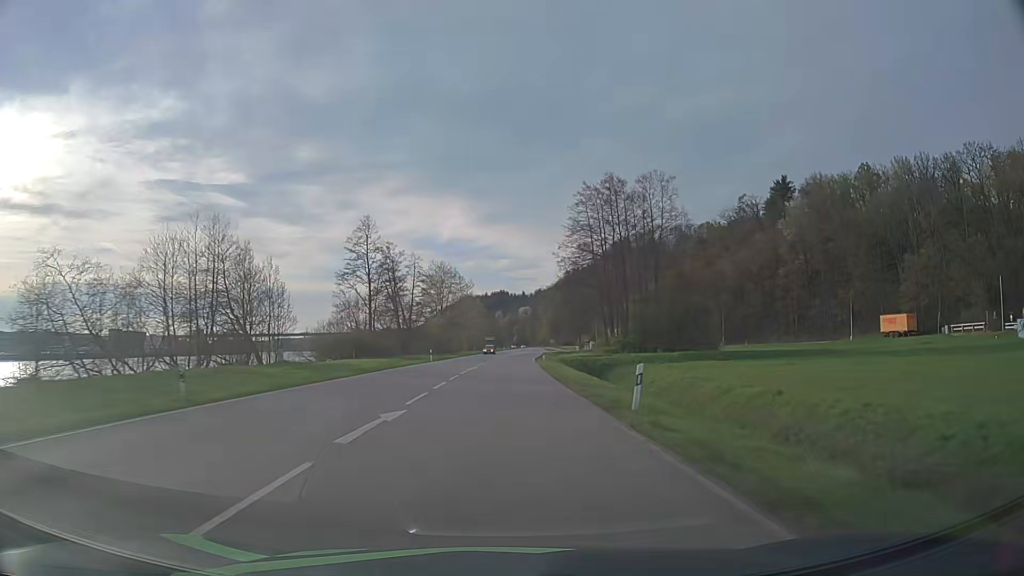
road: primary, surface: asphalt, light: Day
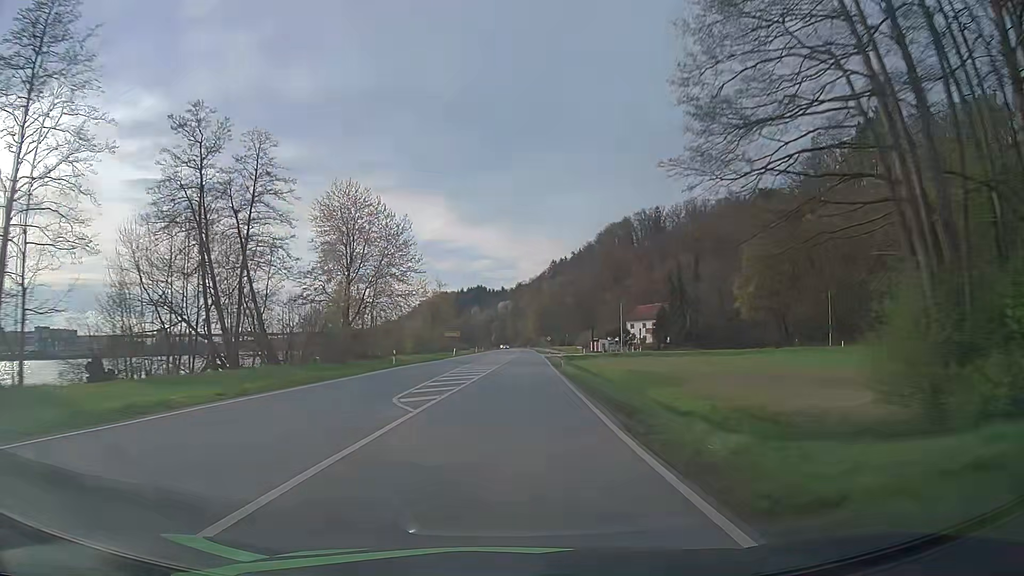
(+1.0, +63.3) m; +2°
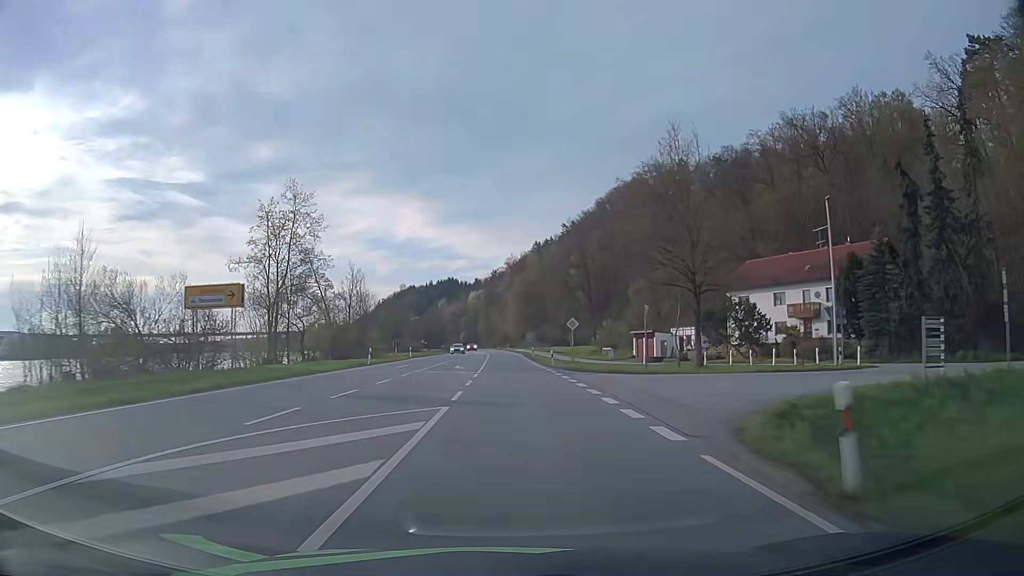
(+2.2, +78.9) m; +2°
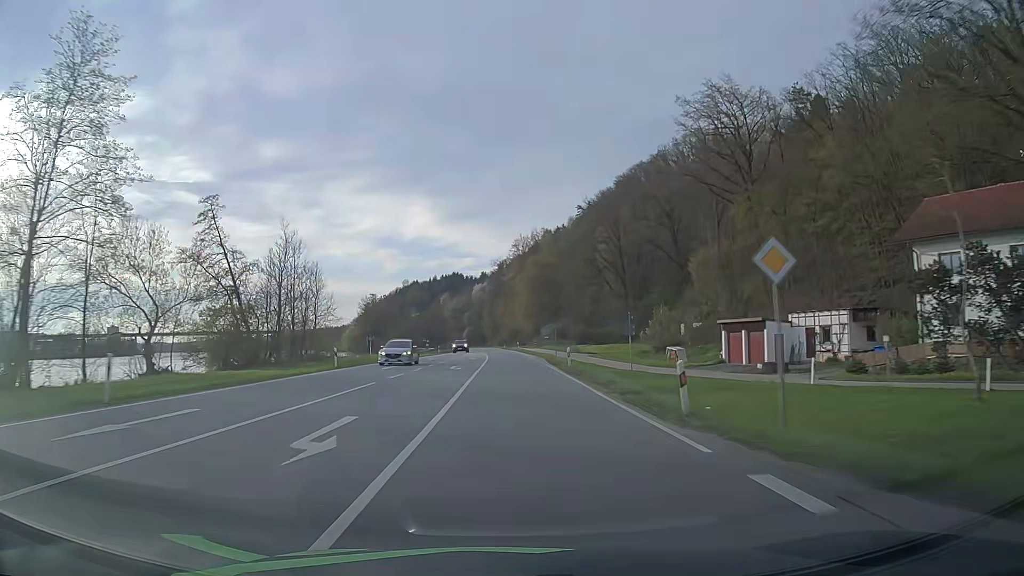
(-0.2, +31.4) m; -1°
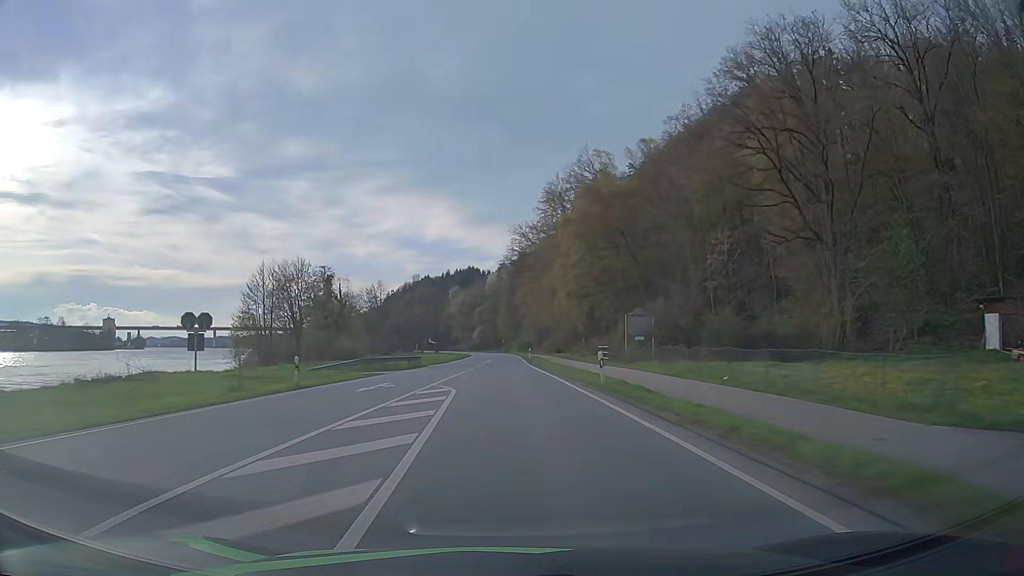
(-0.9, +62.5) m; -2°
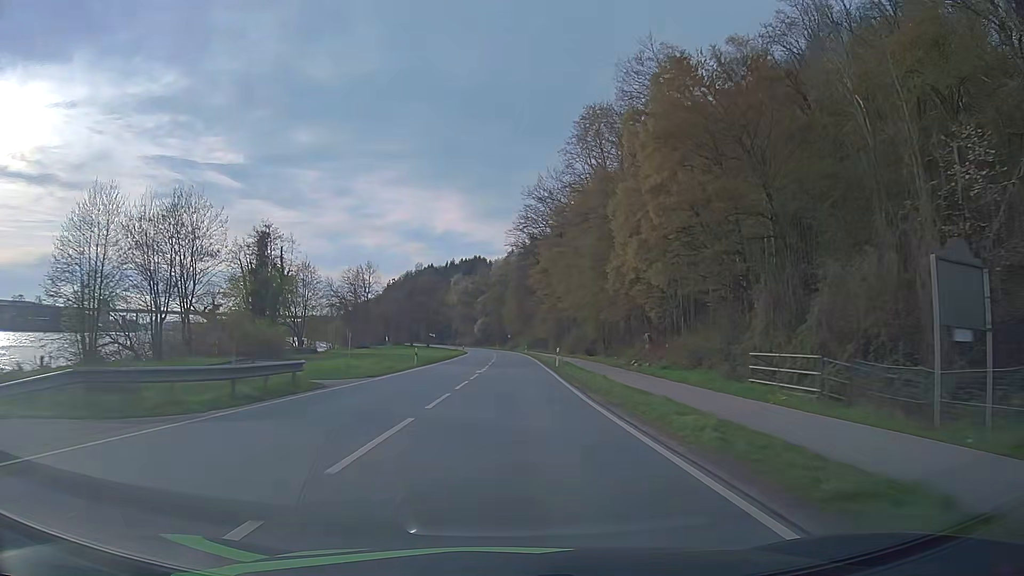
(-0.3, +30.3) m; -1°
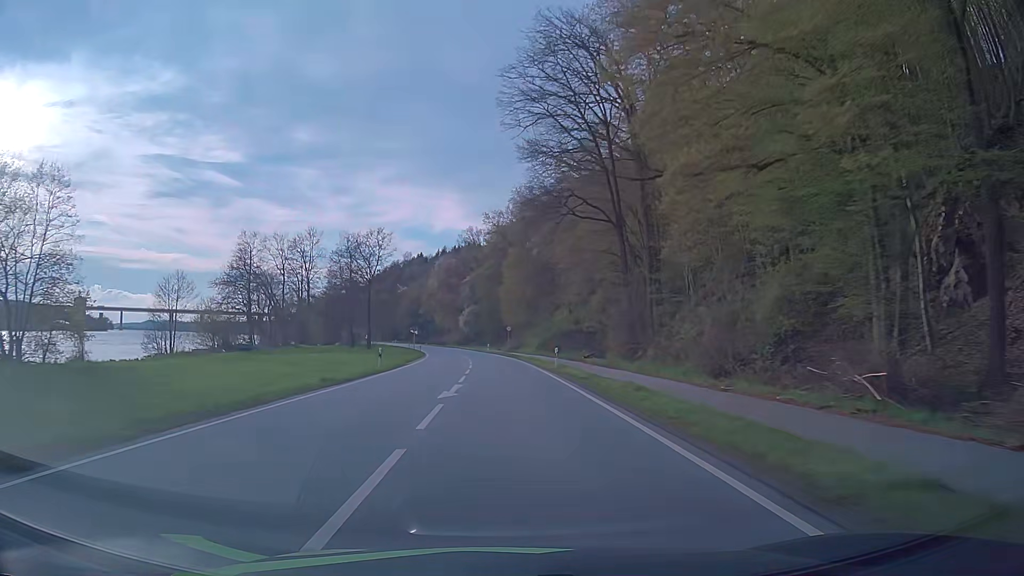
(+0.4, +57.3) m; 0°
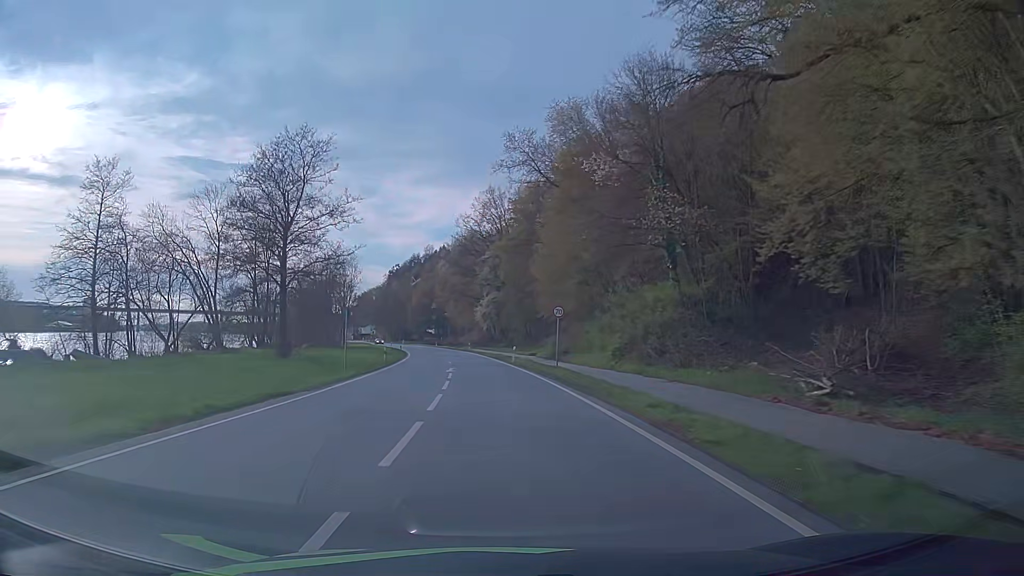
(-0.7, +38.7) m; -3°
(0, +10) (0, +20) (-1, +30) (-1, +40) (-2, +50) (-3, +60) (-4, +70) (-6, +80) (-7, +90) (-9, +99) m
